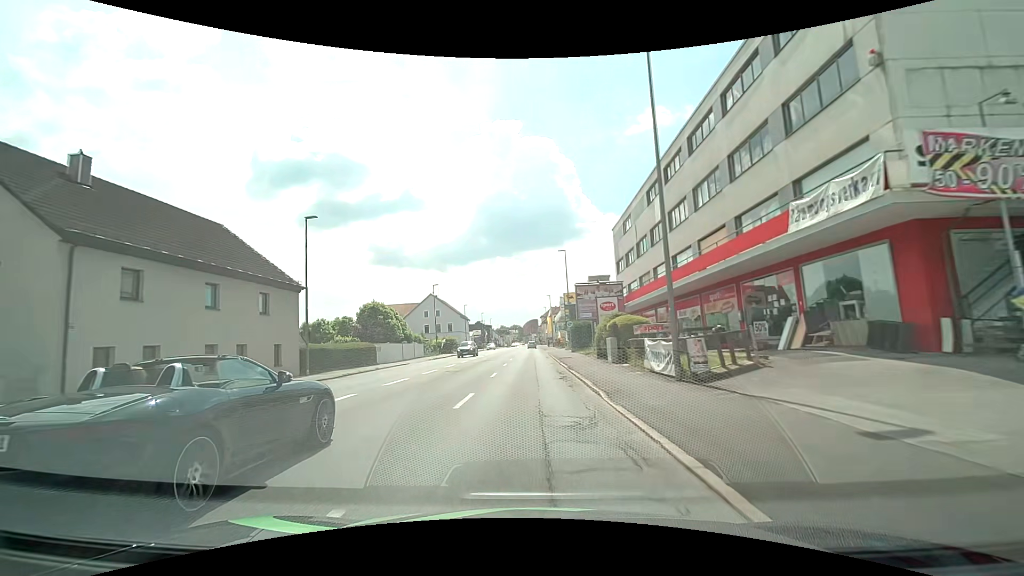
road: tertiary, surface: asphalt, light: Day
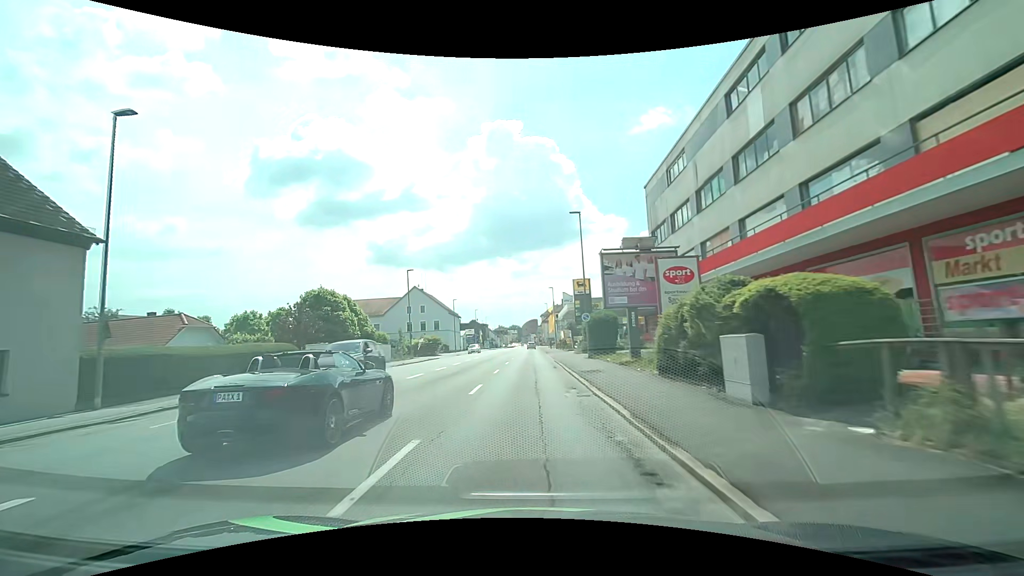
(-0.1, +15.0) m; 0°
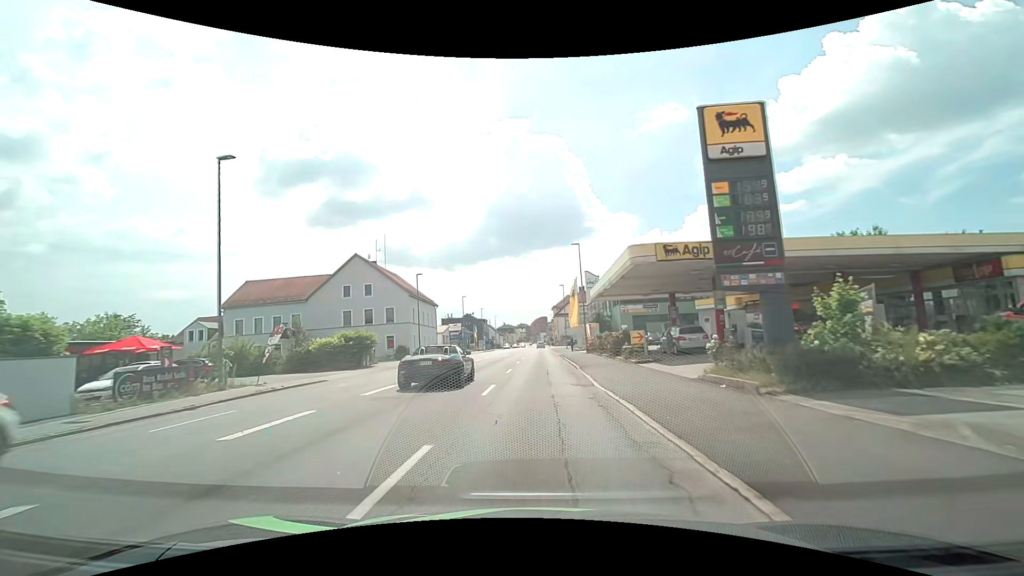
(-0.2, +36.5) m; -1°
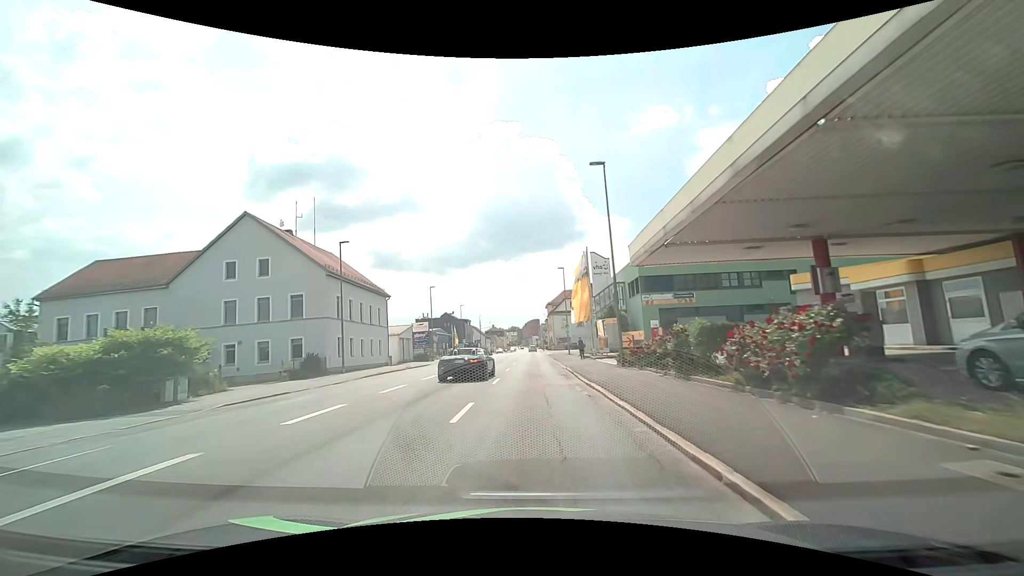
(+0.2, +21.9) m; +1°
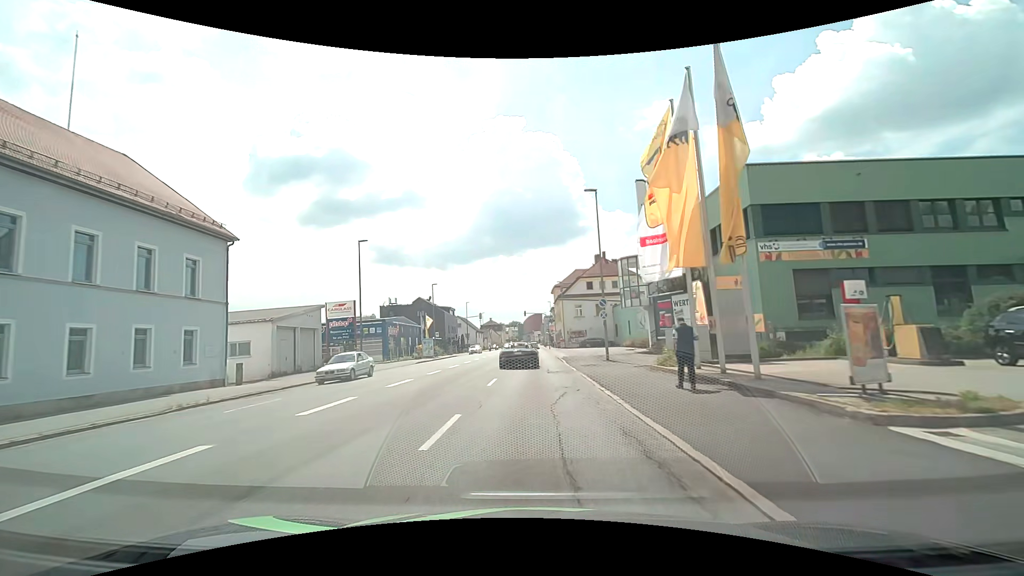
(-0.1, +29.6) m; -1°
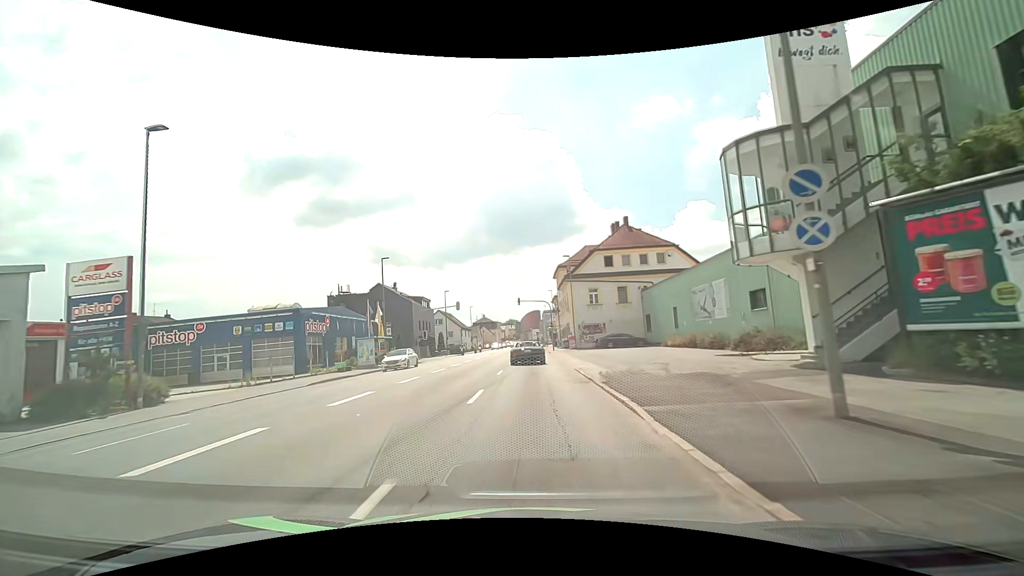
(+0.2, +22.4) m; 0°
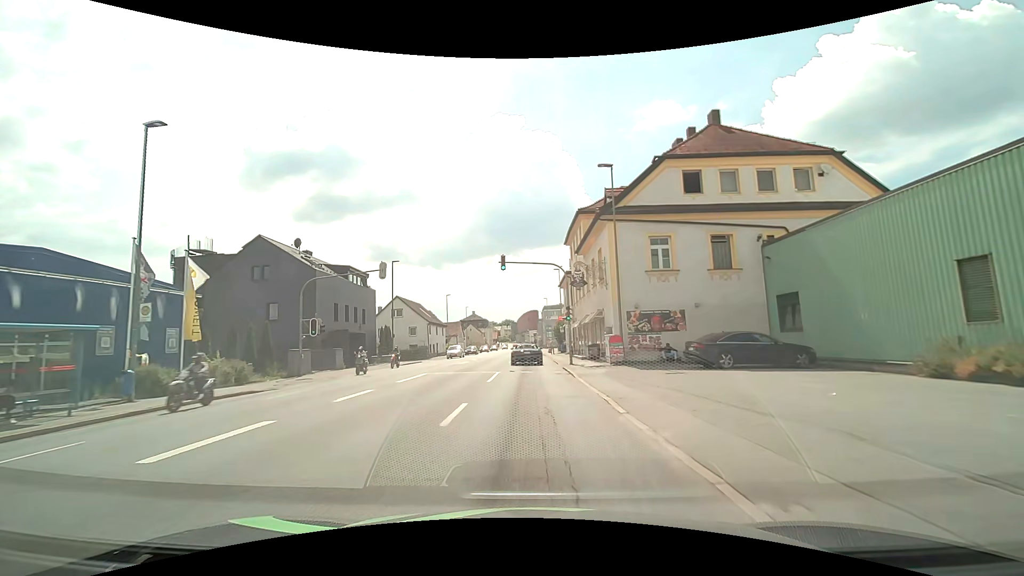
(0.0, +29.6) m; +1°
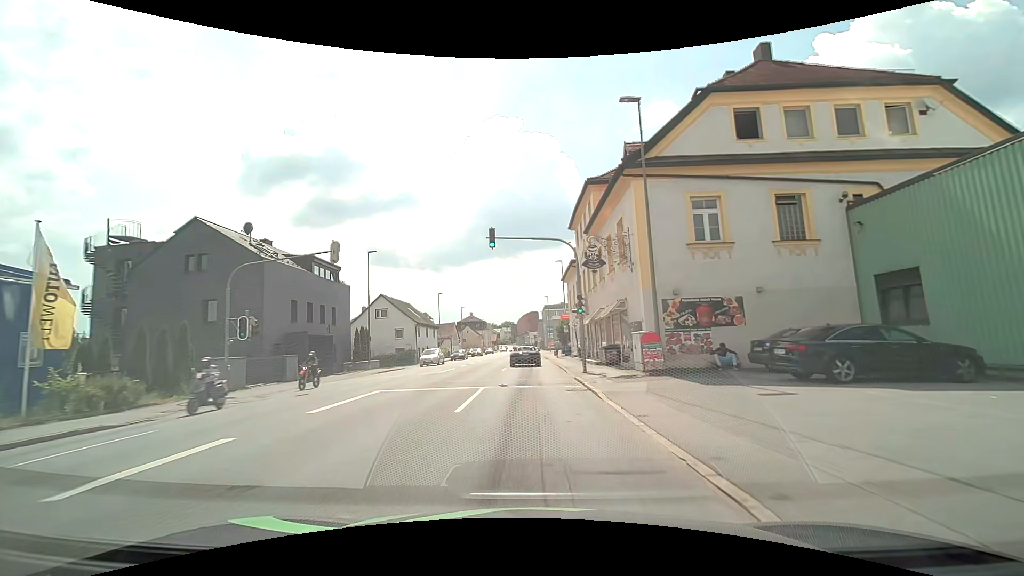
(0.0, +7.3) m; 0°
(0, +10) (0, +20) (0, +30) (0, +40) (0, +50) (-1, +60) (-1, +70) (-1, +80) (-1, +90) (-1, +100) m
